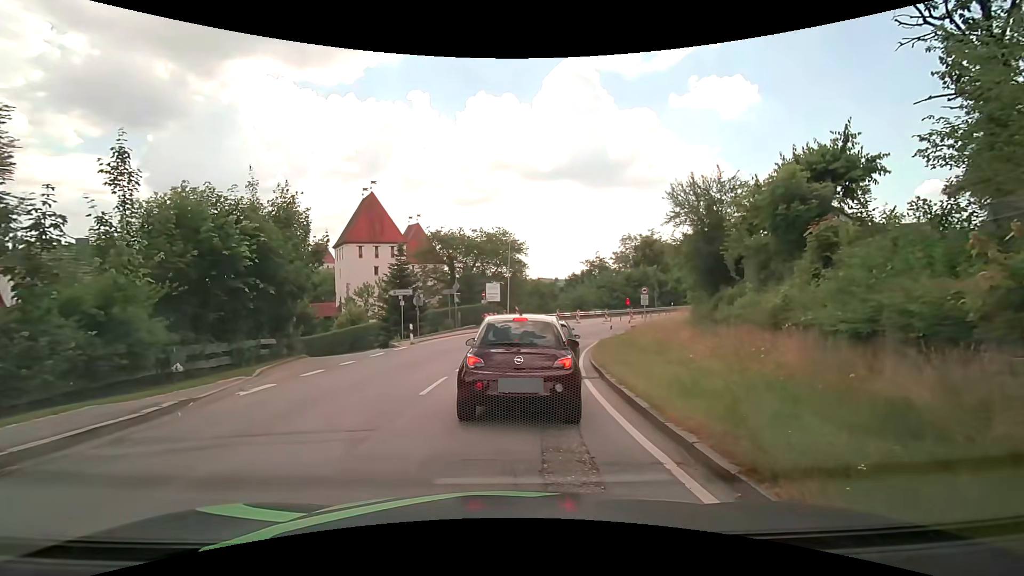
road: secondary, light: Day
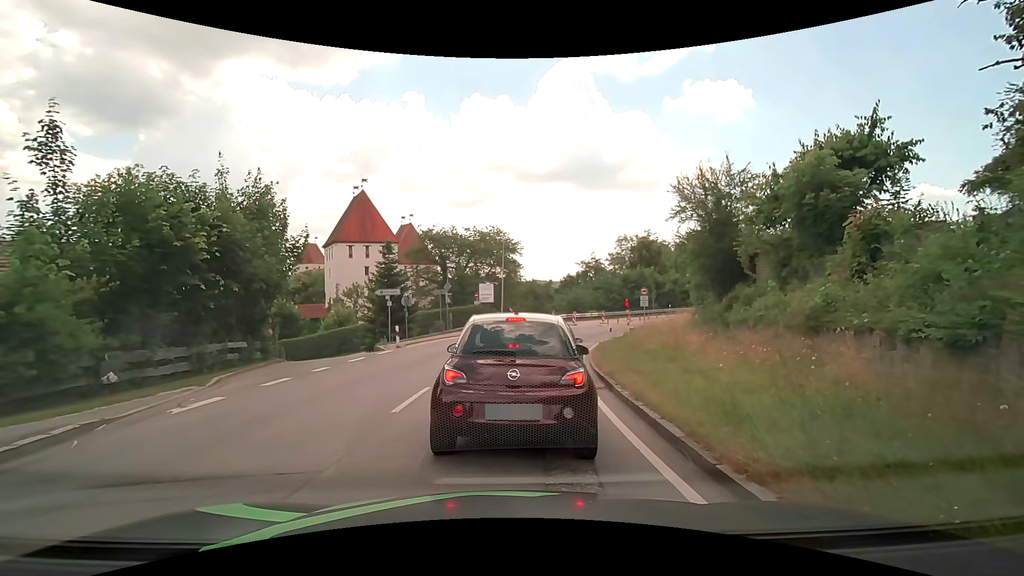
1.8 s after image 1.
(0.0, +1.6) m; 0°
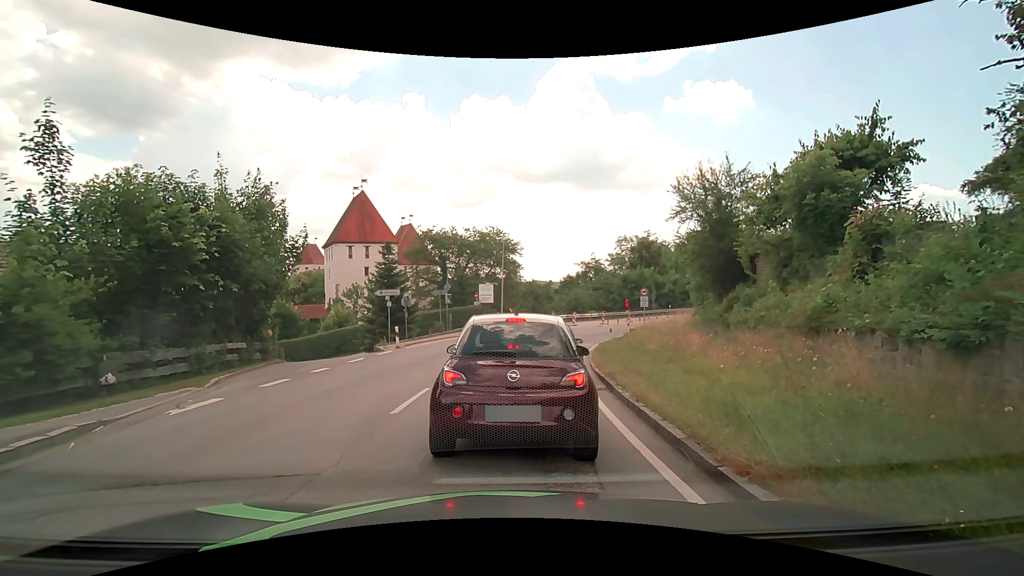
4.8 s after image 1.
(0.0, +0.1) m; 0°
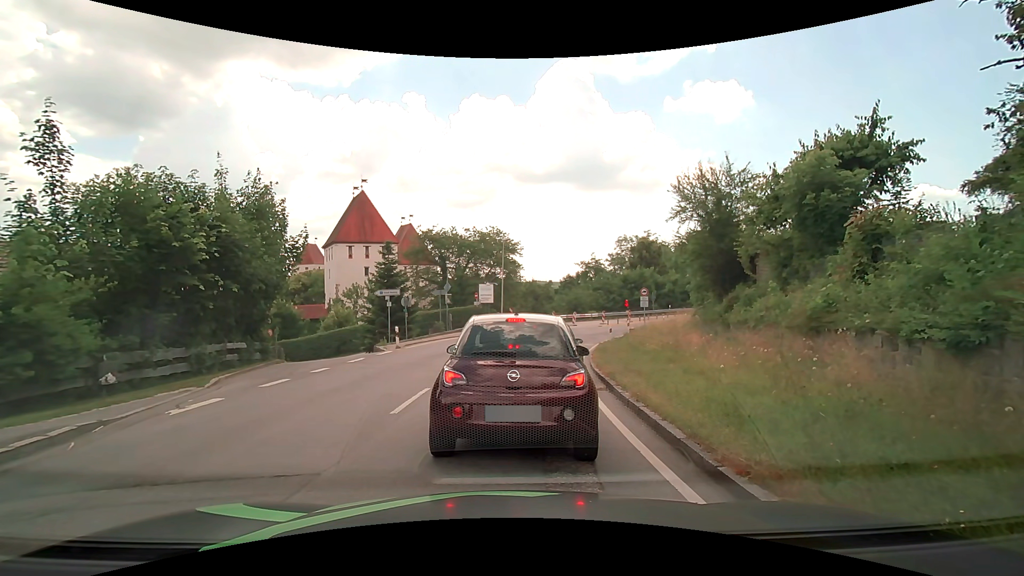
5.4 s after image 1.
(0.0, 0.0) m; 0°
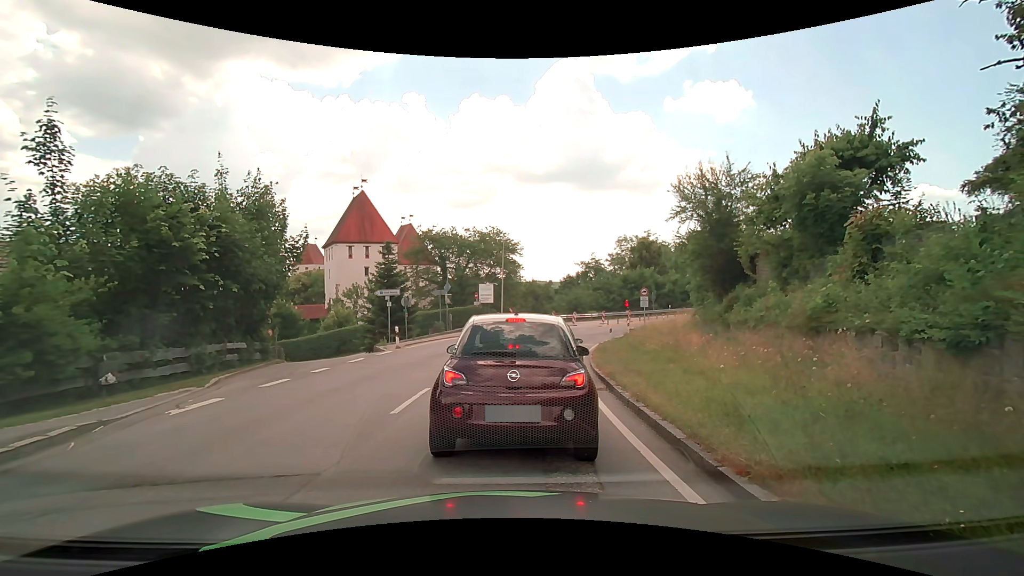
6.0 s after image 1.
(0.0, 0.0) m; 0°
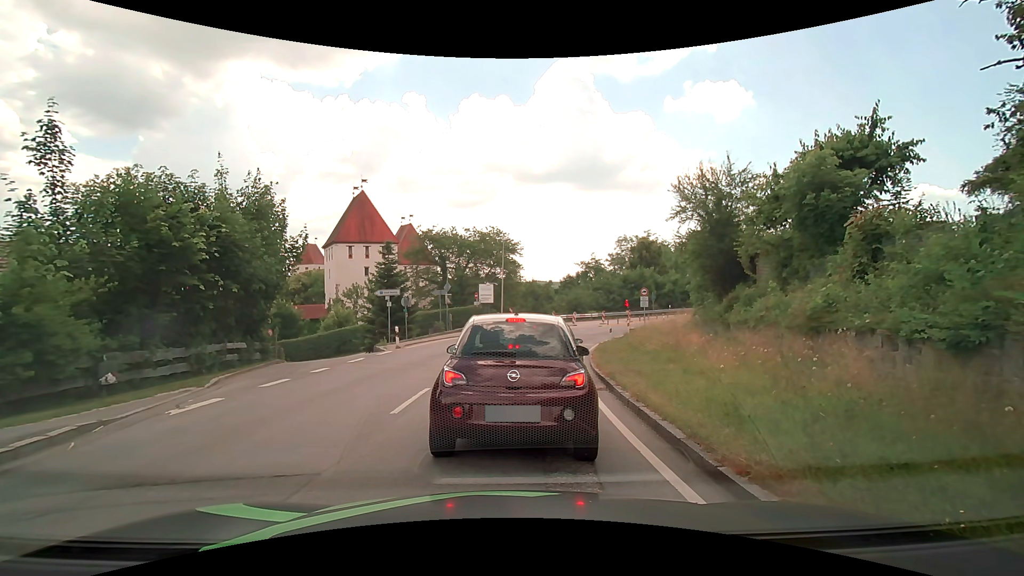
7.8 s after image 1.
(0.0, 0.0) m; 0°
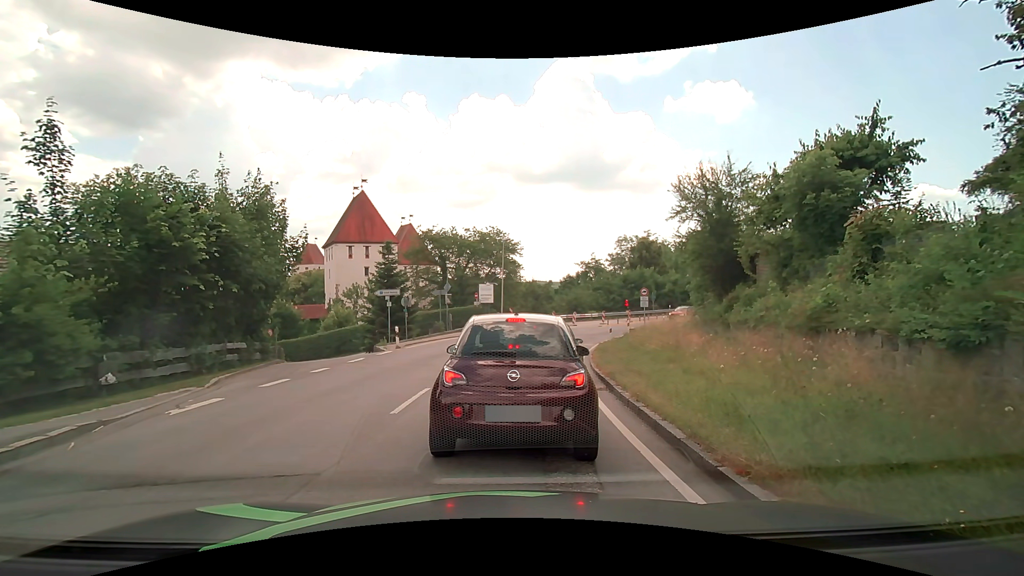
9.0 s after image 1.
(0.0, 0.0) m; 0°
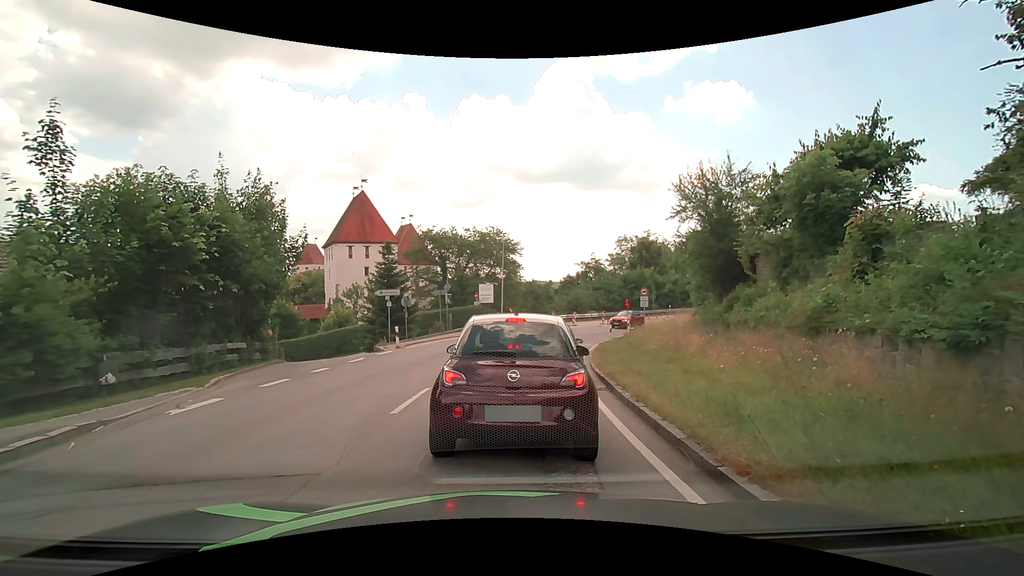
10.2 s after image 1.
(0.0, 0.0) m; 0°
